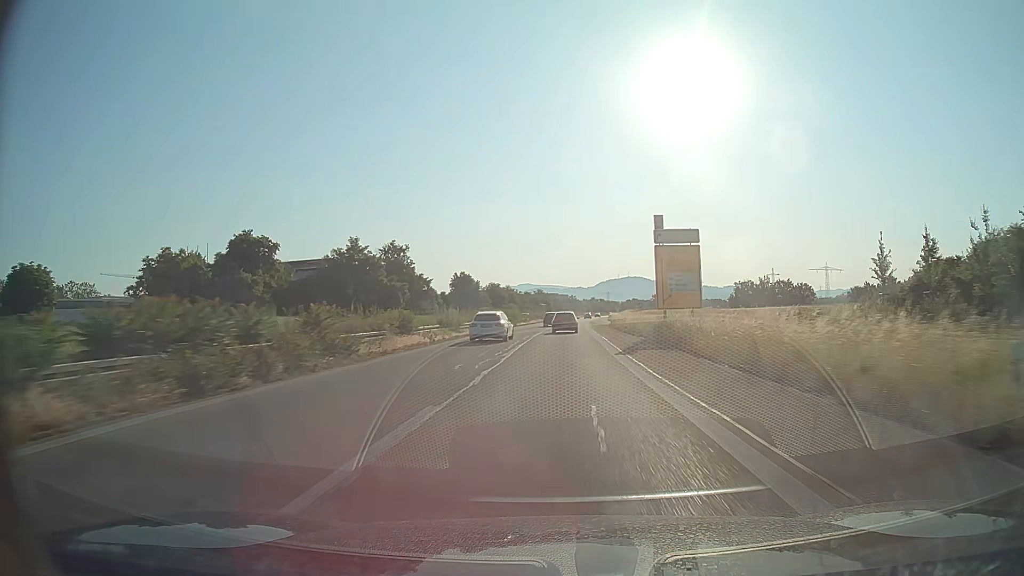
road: trunk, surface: asphalt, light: Day
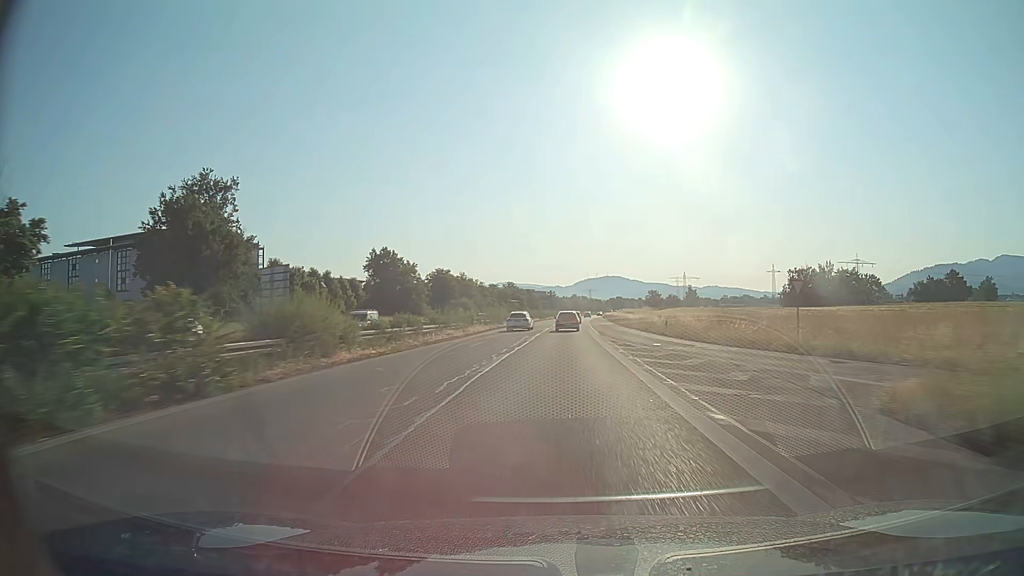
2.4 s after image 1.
(+0.9, +62.6) m; +2°
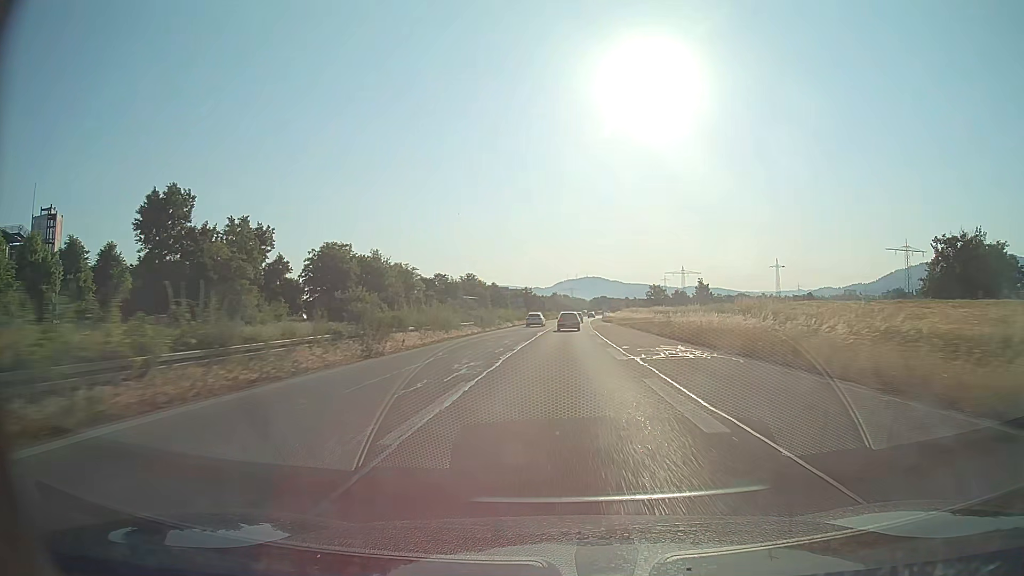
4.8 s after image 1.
(+1.1, +62.6) m; +2°
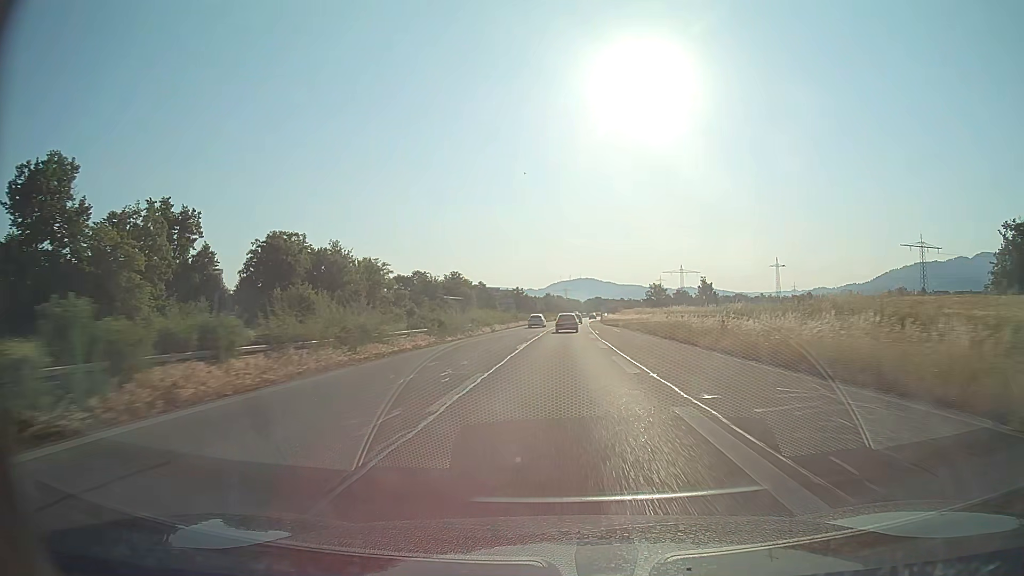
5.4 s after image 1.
(+0.1, +15.7) m; 0°
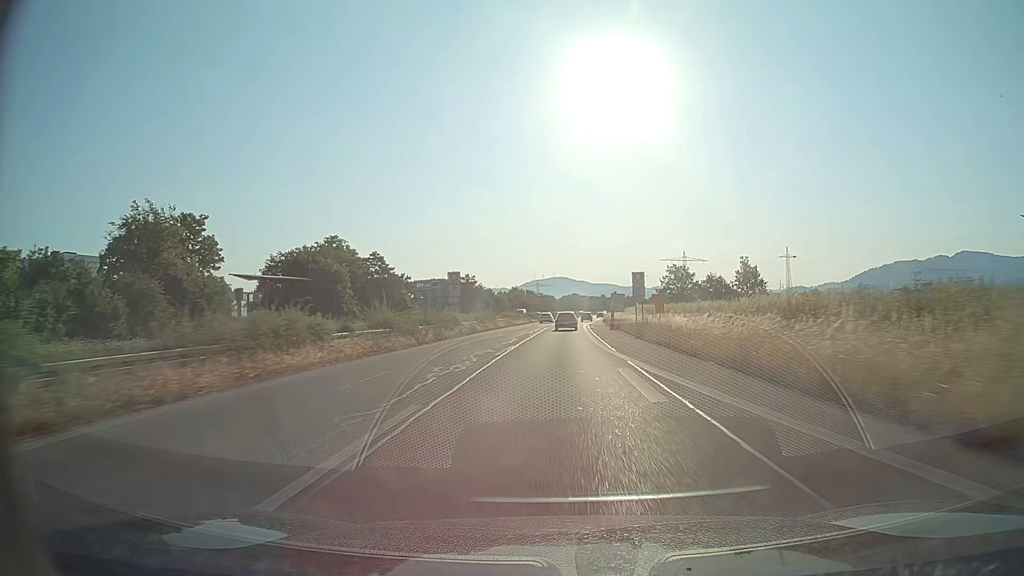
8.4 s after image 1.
(+1.6, +78.0) m; +2°
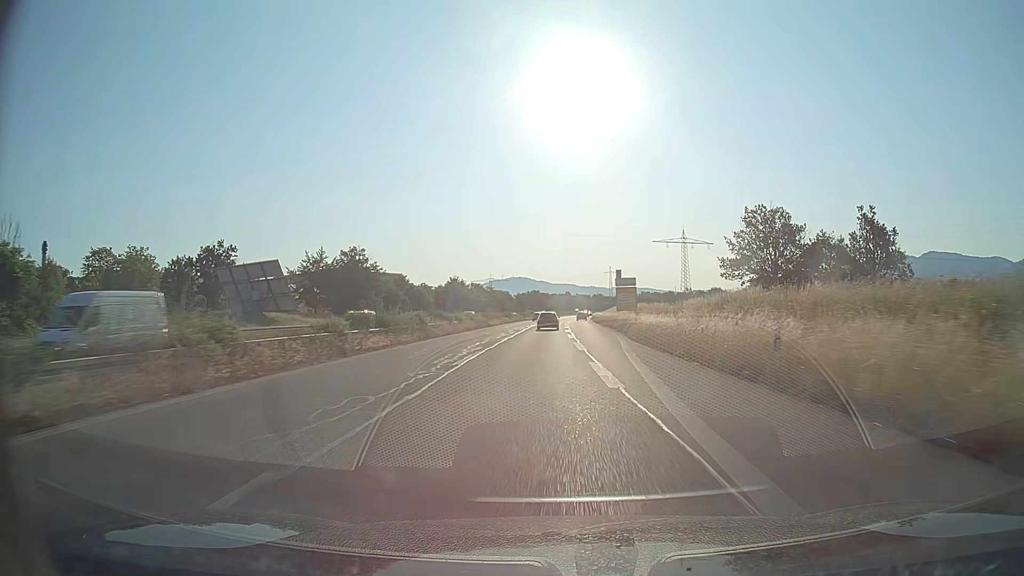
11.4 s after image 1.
(+1.5, +76.3) m; +3°
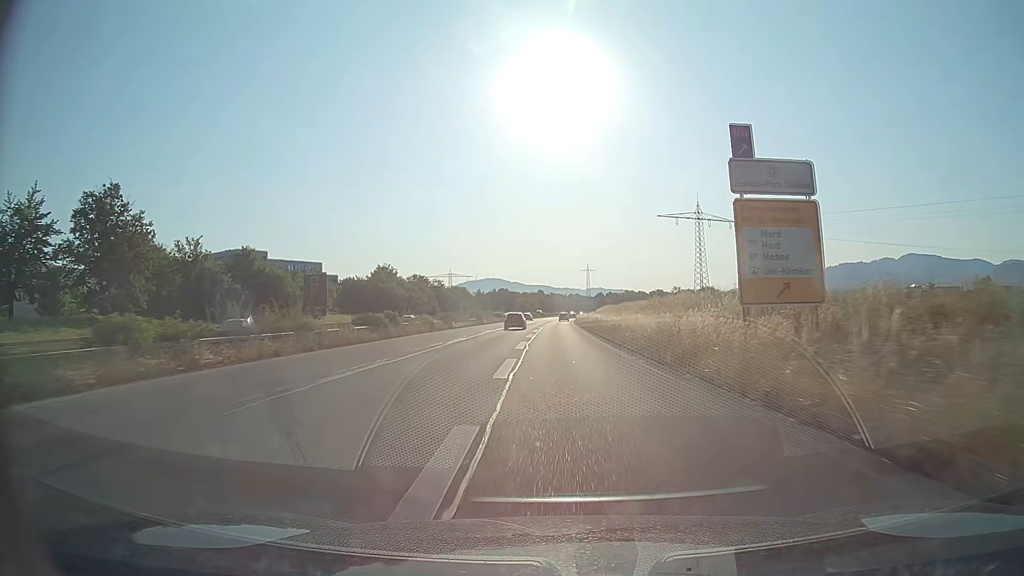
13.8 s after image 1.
(+1.5, +58.3) m; +2°
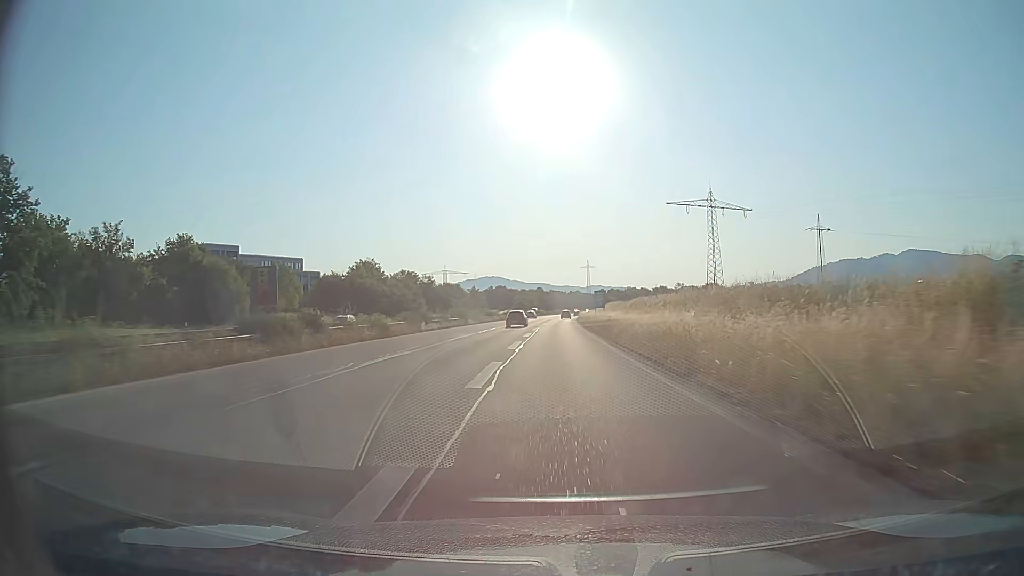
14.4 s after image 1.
(0.0, +14.1) m; 0°
(0, +10) (0, +20) (0, +30) (0, +40) (0, +50) (0, +60) (0, +70) (0, +80) (0, +90) (+1, +100) m
